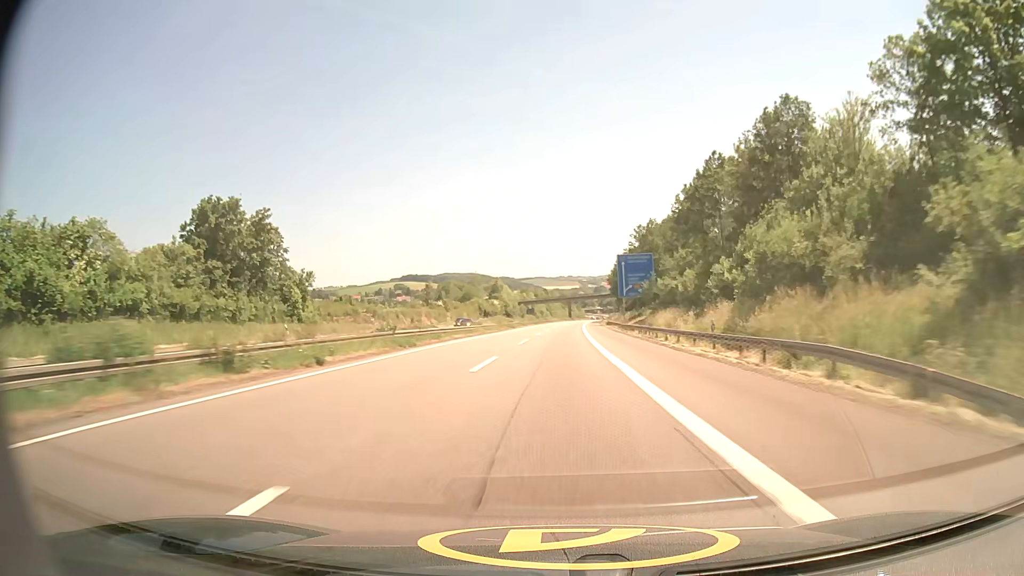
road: motorway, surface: asphalt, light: Day
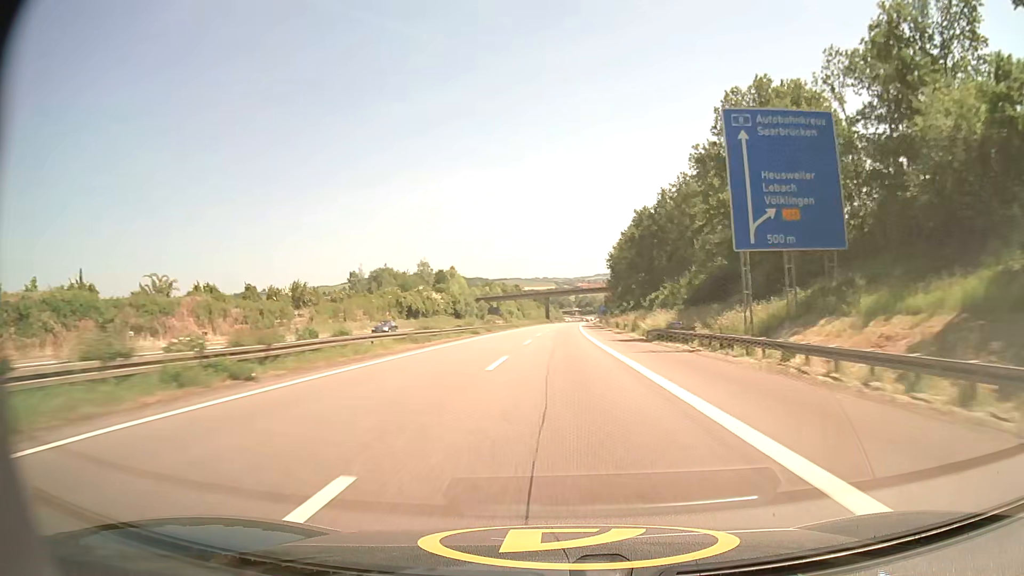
(+0.8, +70.6) m; +2°
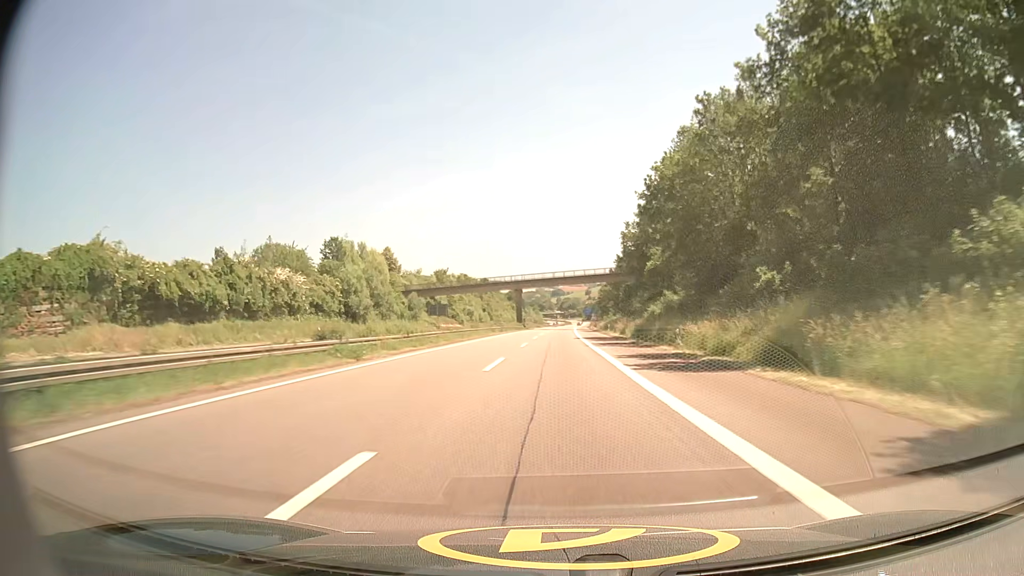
(+1.2, +70.0) m; +2°
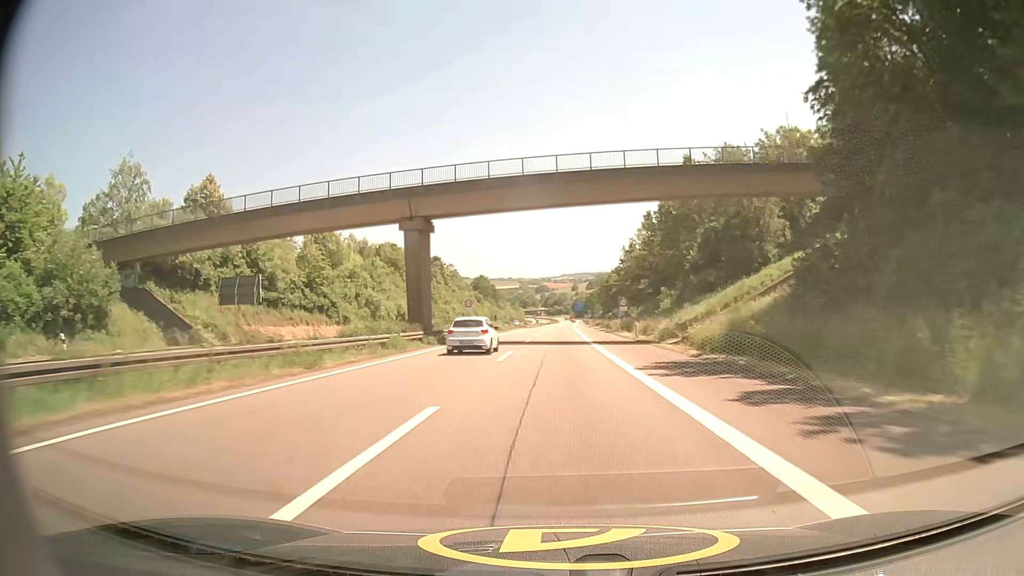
(+0.8, +85.2) m; +1°
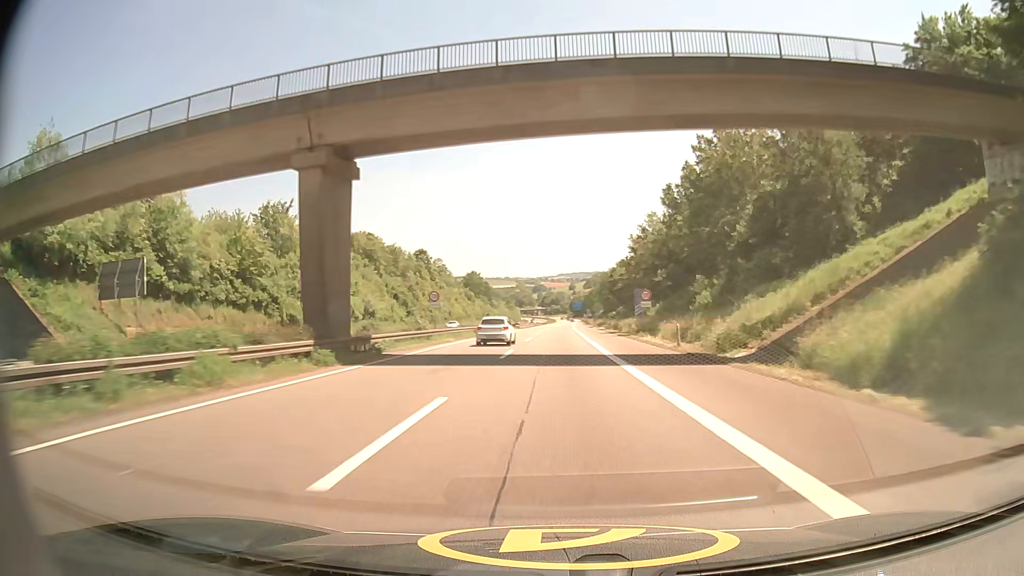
(0.0, +16.8) m; +1°
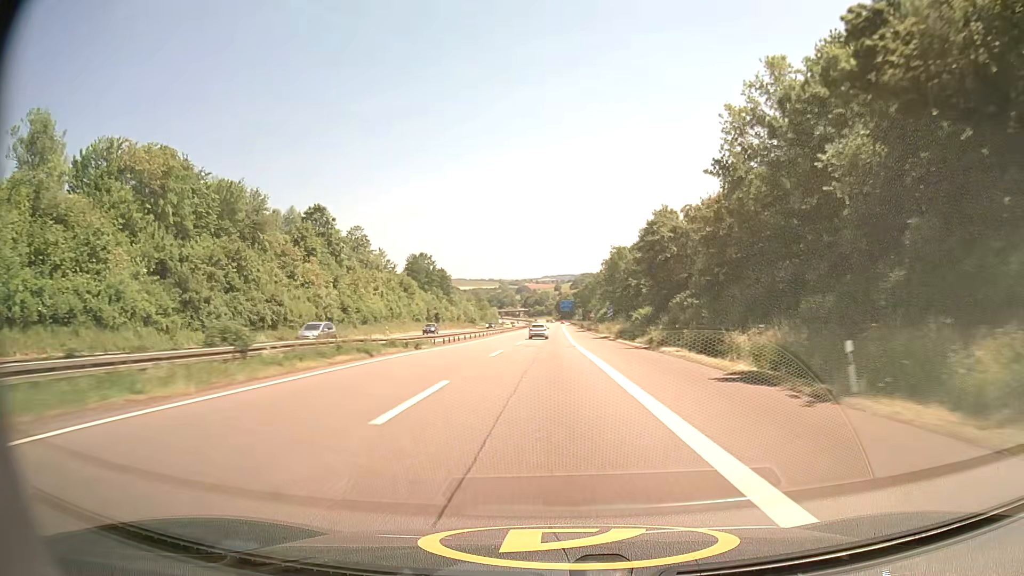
(+0.6, +67.9) m; +1°
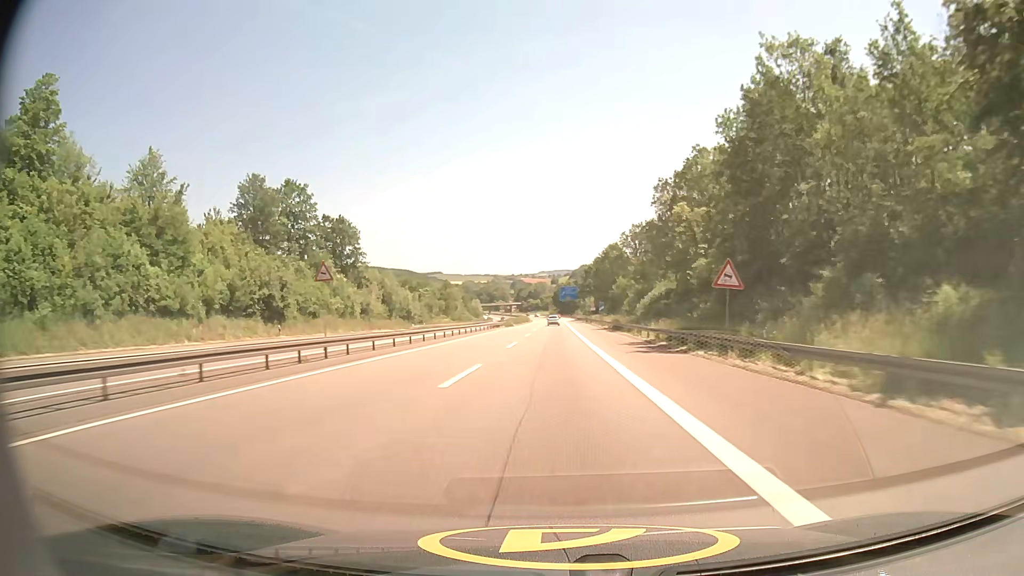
(+0.2, +84.5) m; 0°
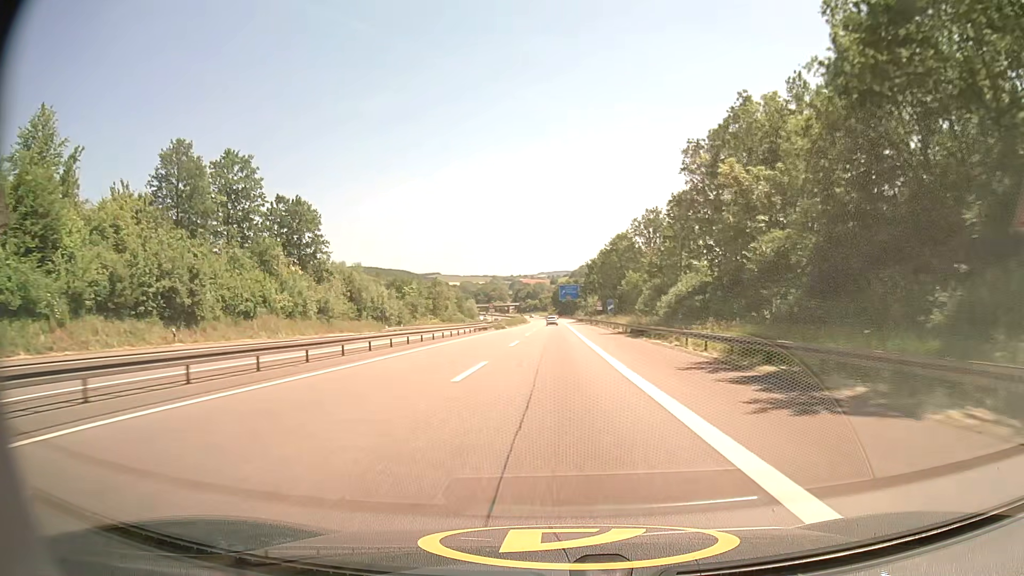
(+0.1, +16.6) m; +1°
(0, +10) (0, +20) (0, +30) (0, +40) (0, +50) (0, +60) (0, +70) (0, +80) (0, +90) (0, +100) m
